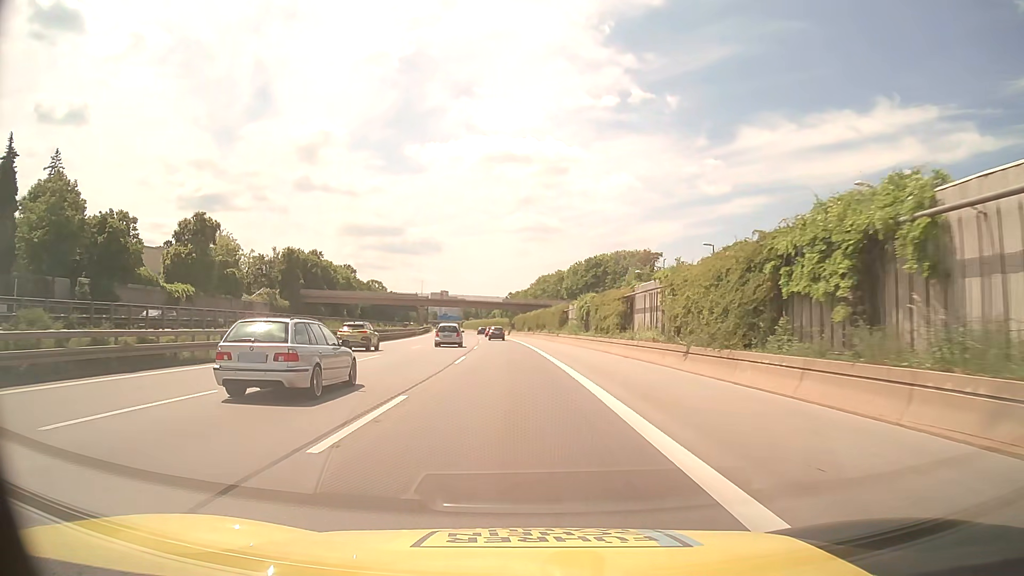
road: motorway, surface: asphalt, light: Day
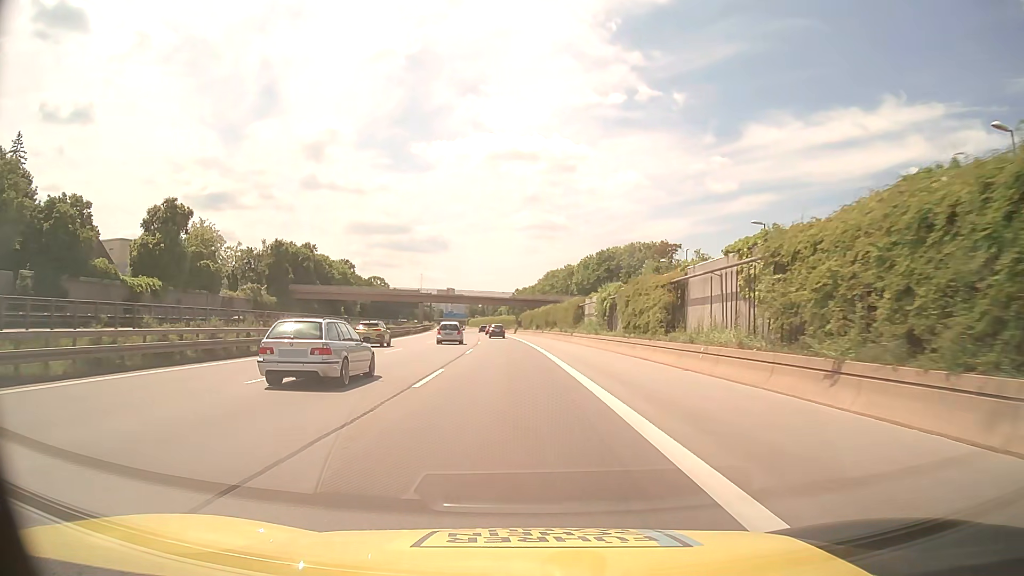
(0.0, +10.5) m; -1°
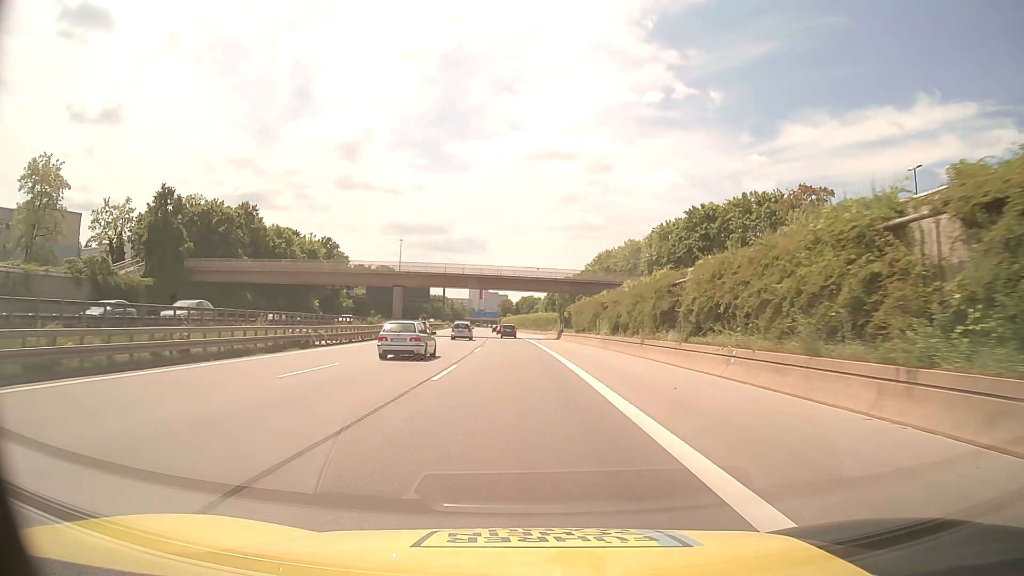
(-1.3, +52.7) m; -3°
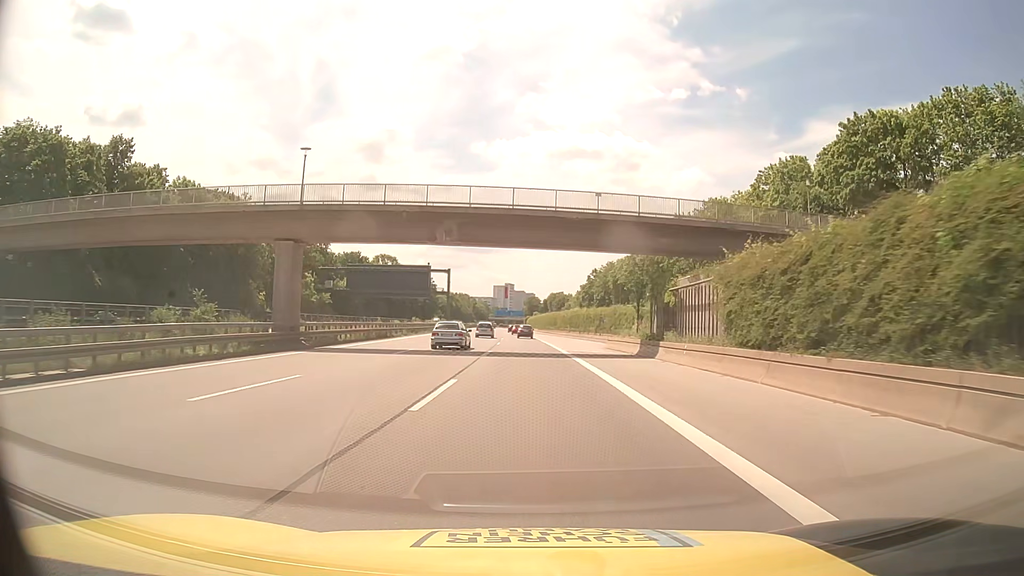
(-0.9, +41.9) m; -2°
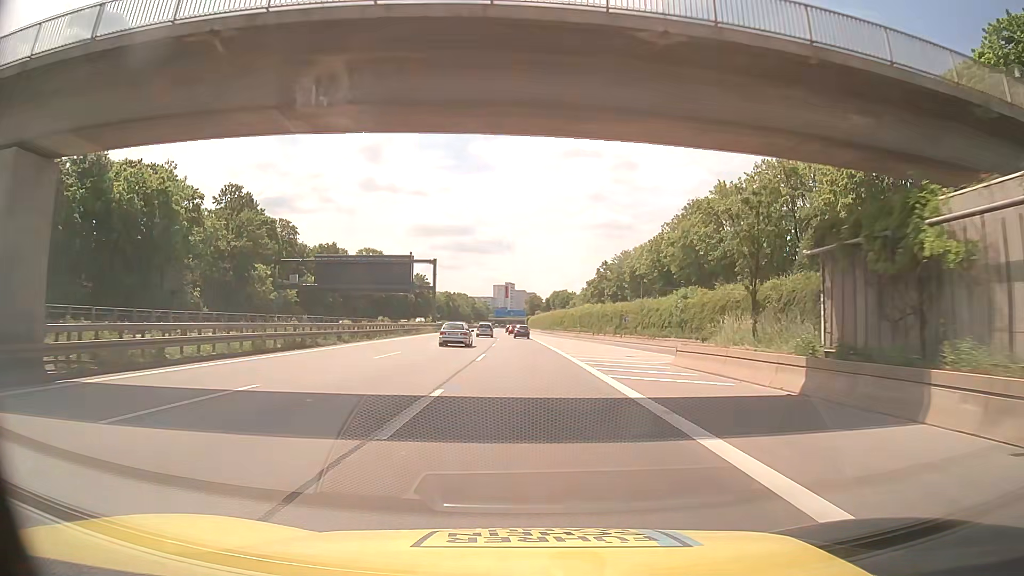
(0.0, +20.9) m; 0°
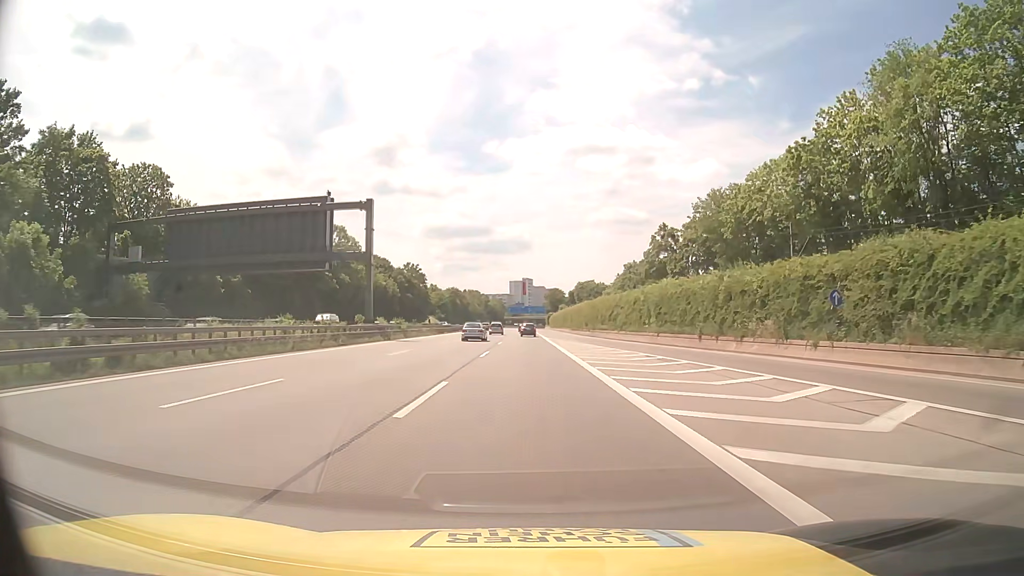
(-0.5, +52.1) m; -2°
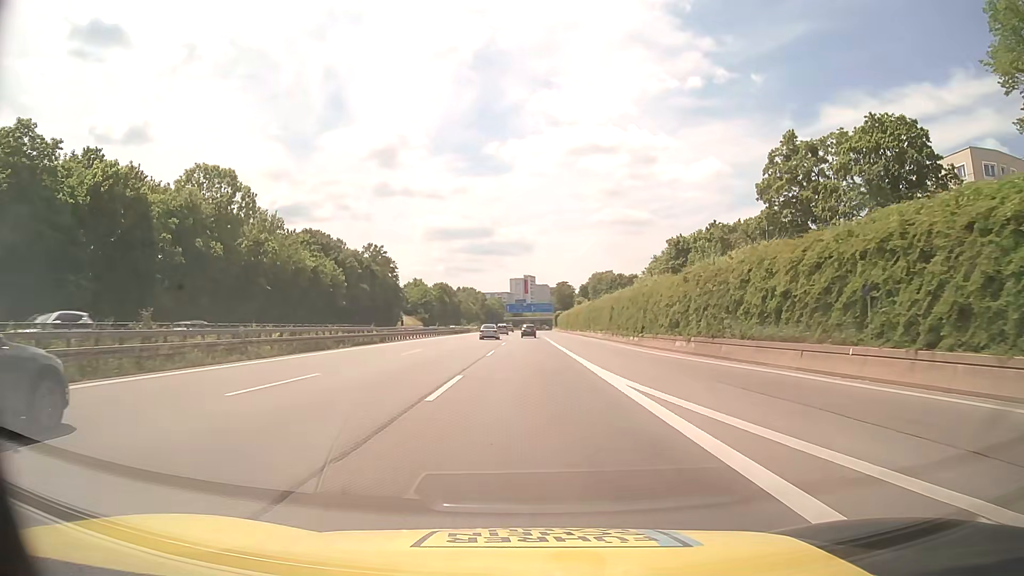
(-0.3, +51.9) m; 0°
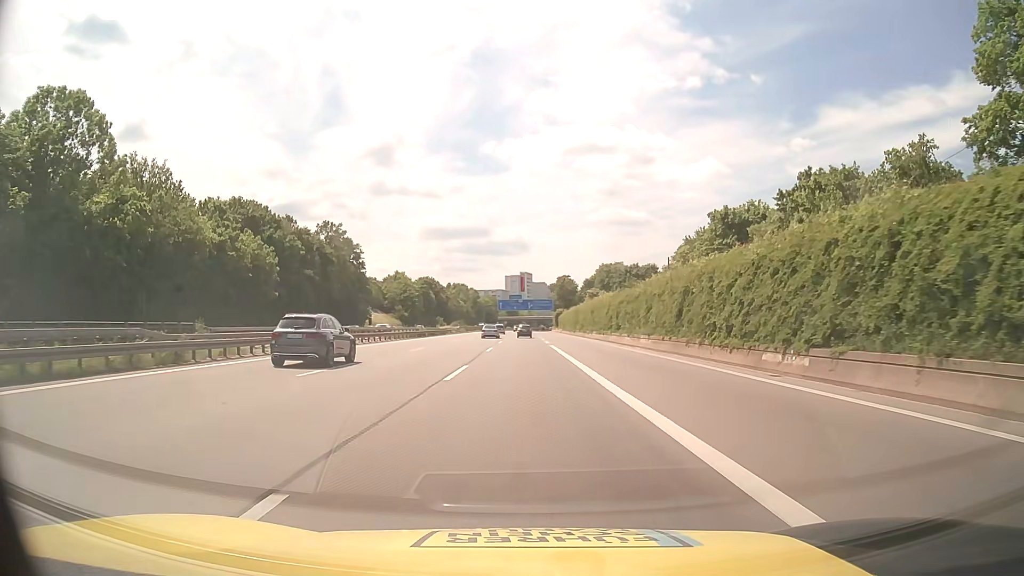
(+0.1, +31.1) m; 0°
(0, +10) (0, +20) (0, +30) (0, +40) (0, +50) (0, +60) (0, +70) (0, +80) (0, +90) (0, +100) m
